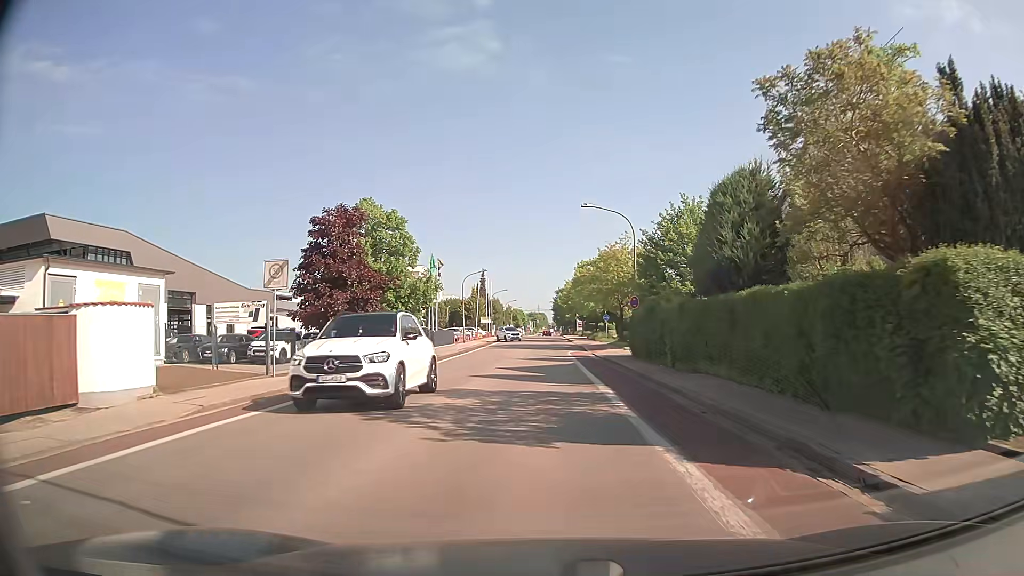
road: tertiary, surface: asphalt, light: Day
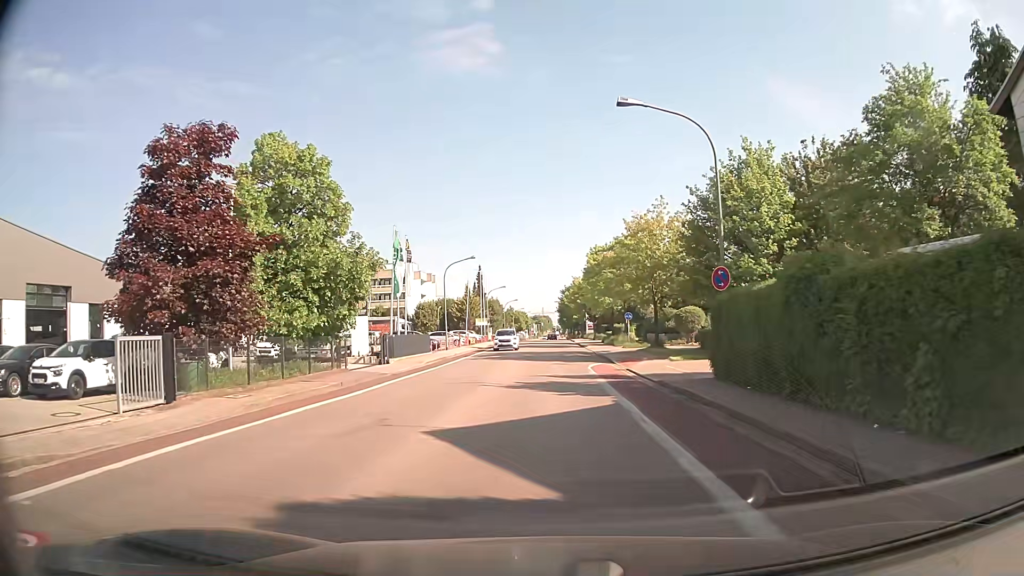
(-0.2, +15.3) m; -1°
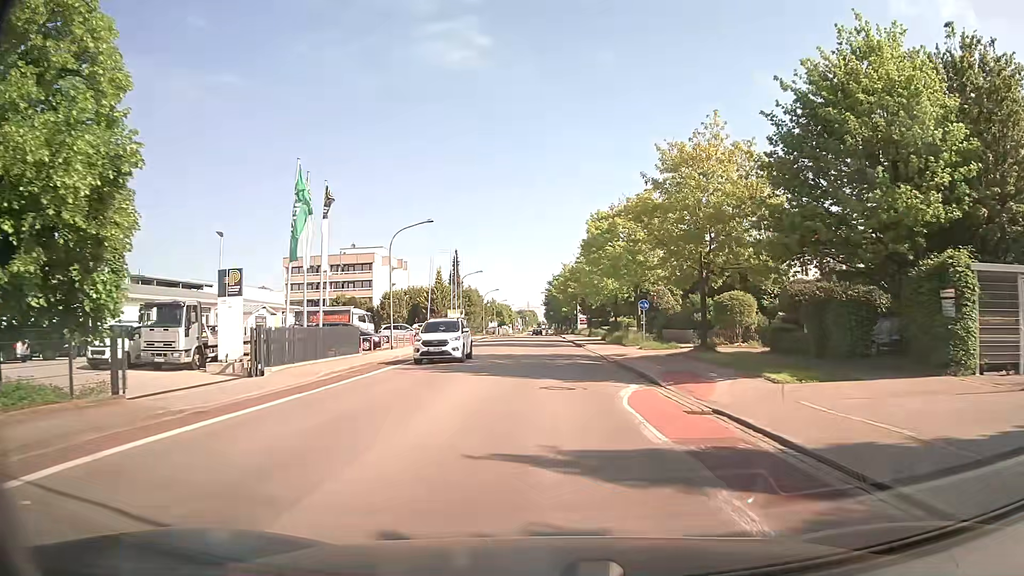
(0.0, +15.2) m; 0°
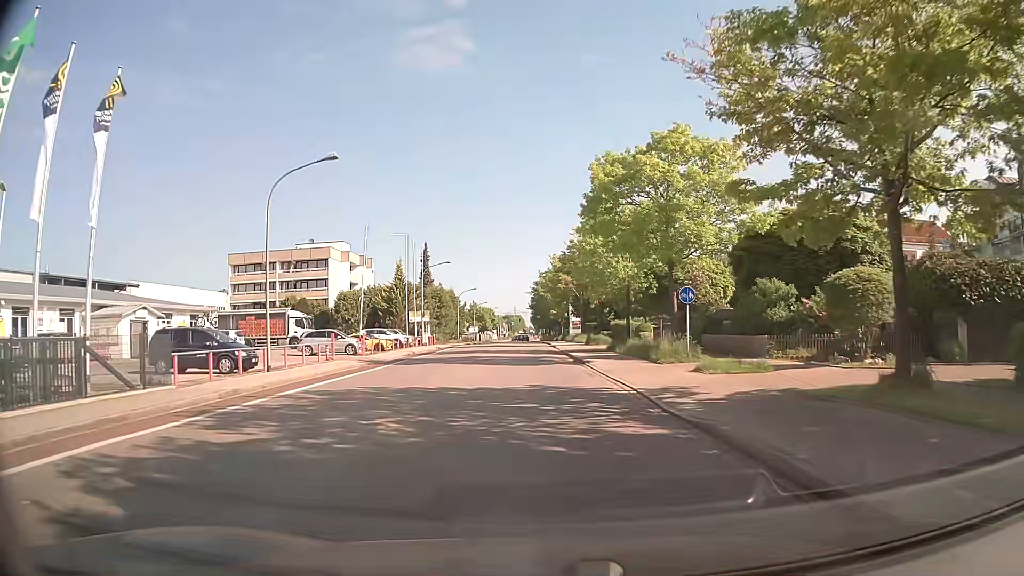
(+0.4, +16.1) m; +1°
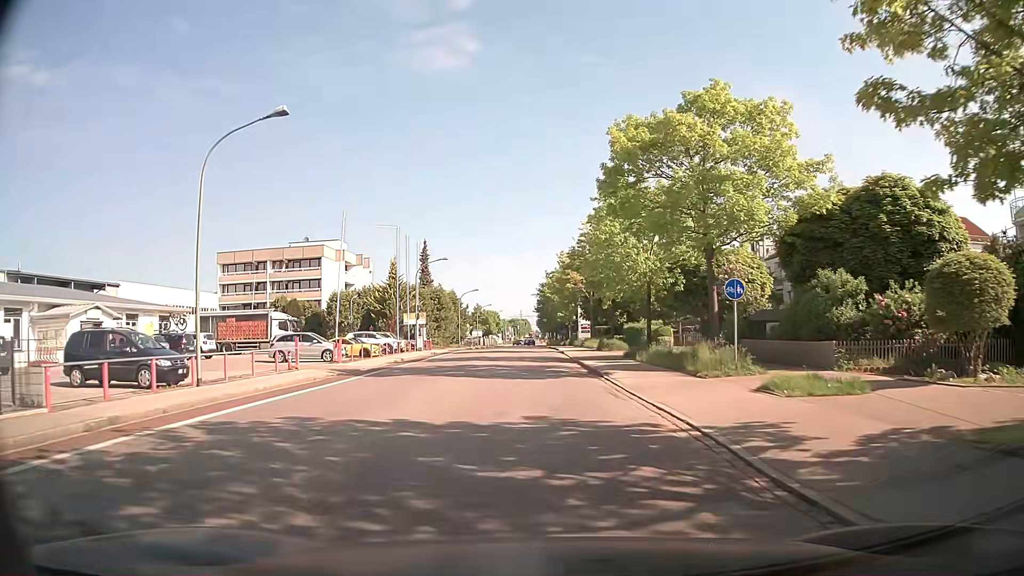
(0.0, +5.5) m; -1°
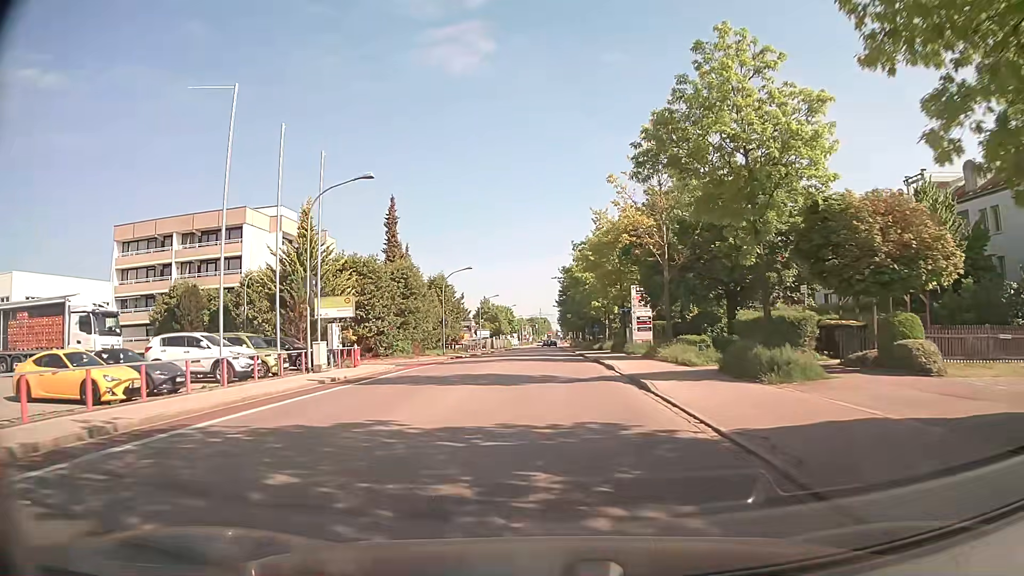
(-0.3, +29.0) m; -1°
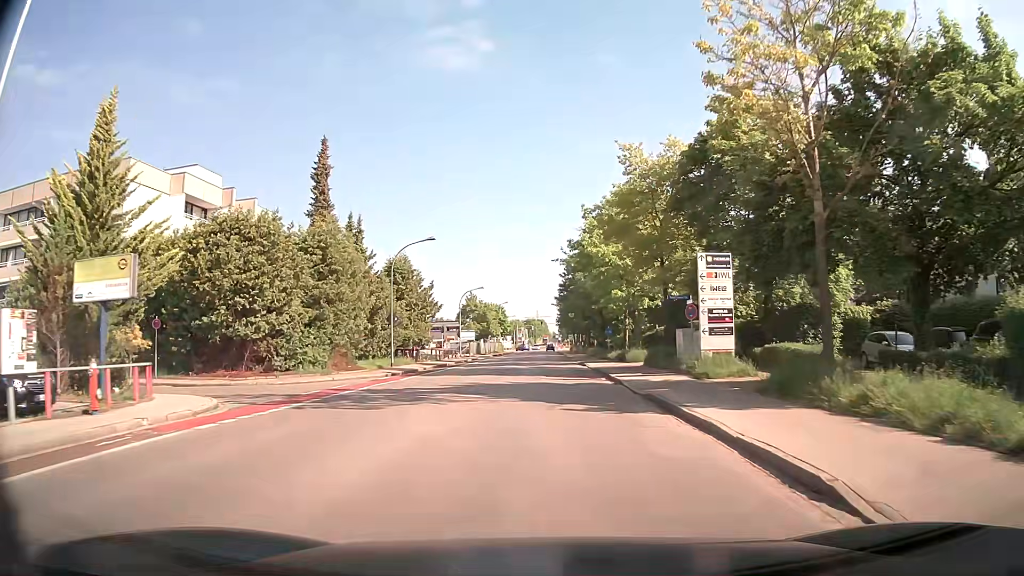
(-0.1, +18.7) m; 0°
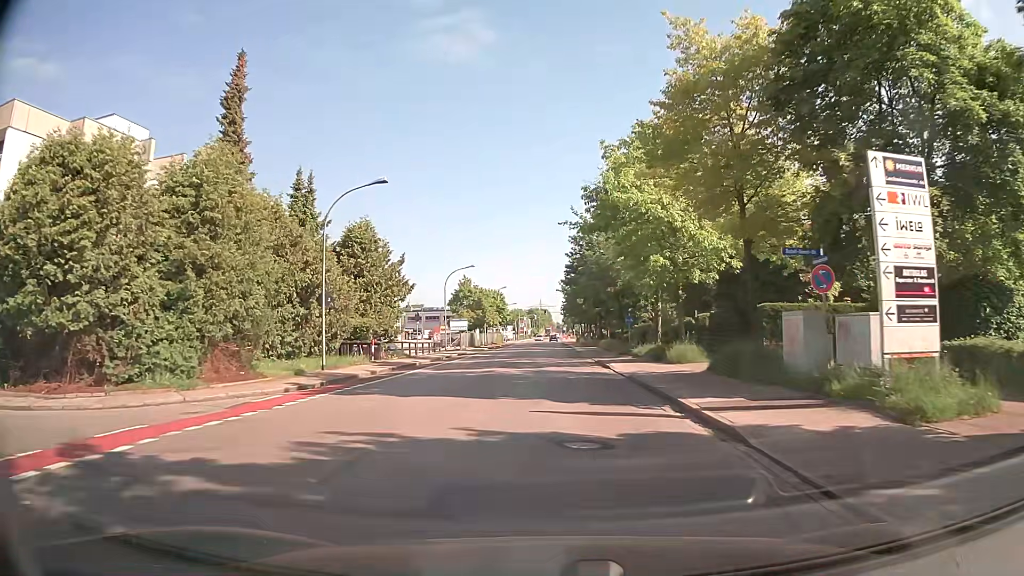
(-0.1, +12.8) m; -1°
(0, +10) (0, +20) (0, +30) (0, +40) (0, +50) (0, +60) (+1, +70) (+1, +80) (+1, +90) (+1, +100) m
